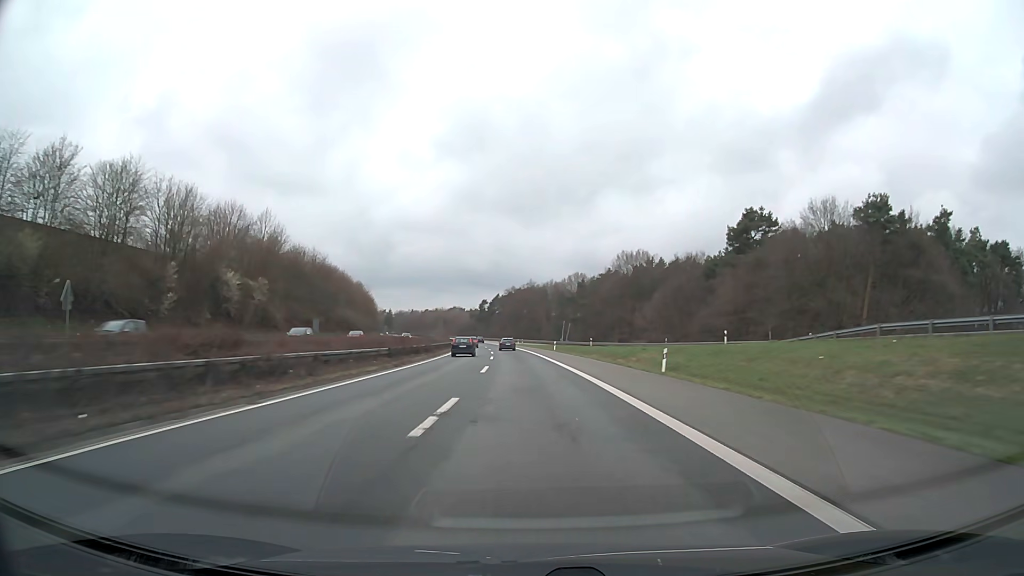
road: motorway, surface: asphalt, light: Day
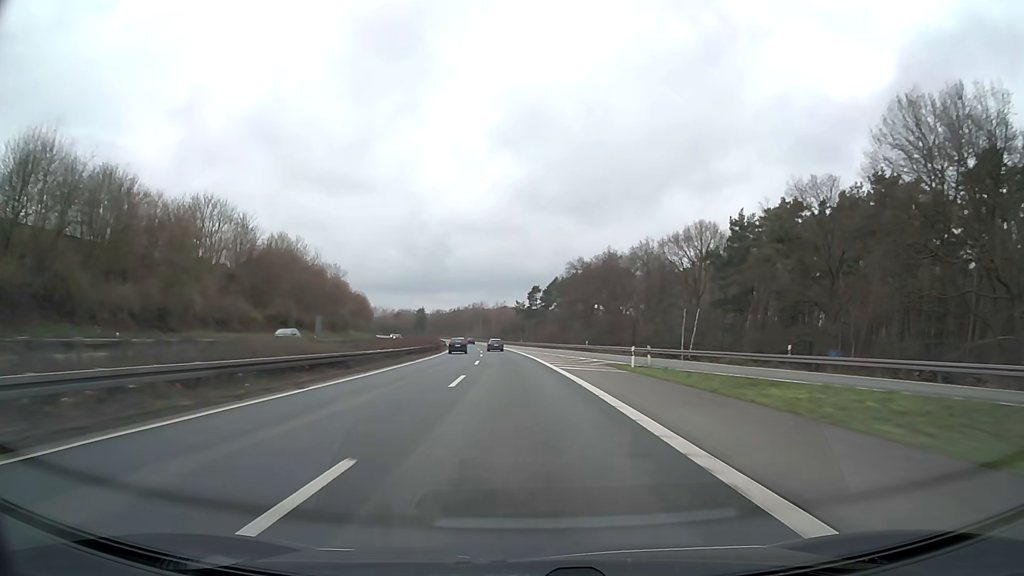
(-4.0, +98.3) m; -5°
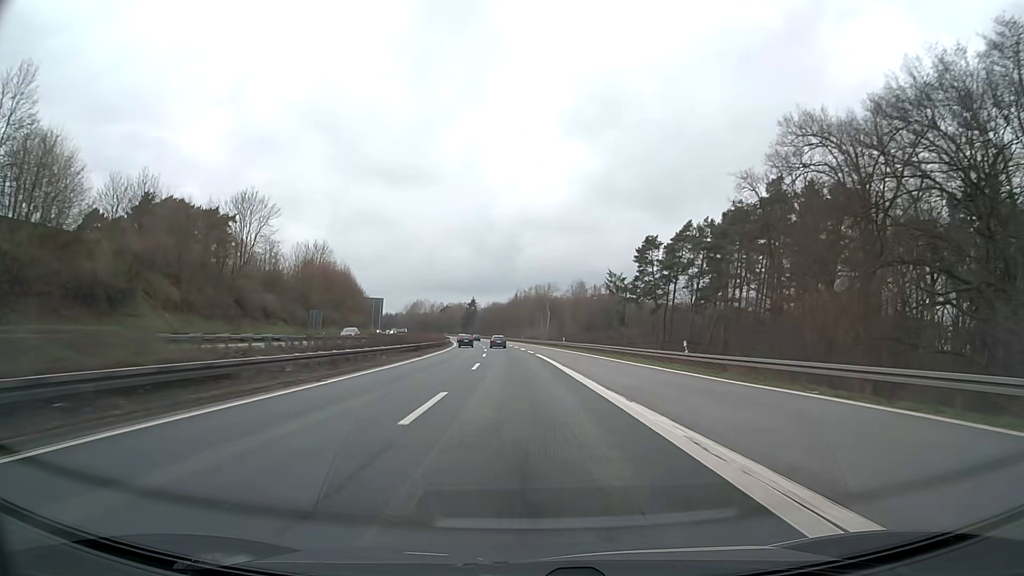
(-5.4, +99.5) m; -6°
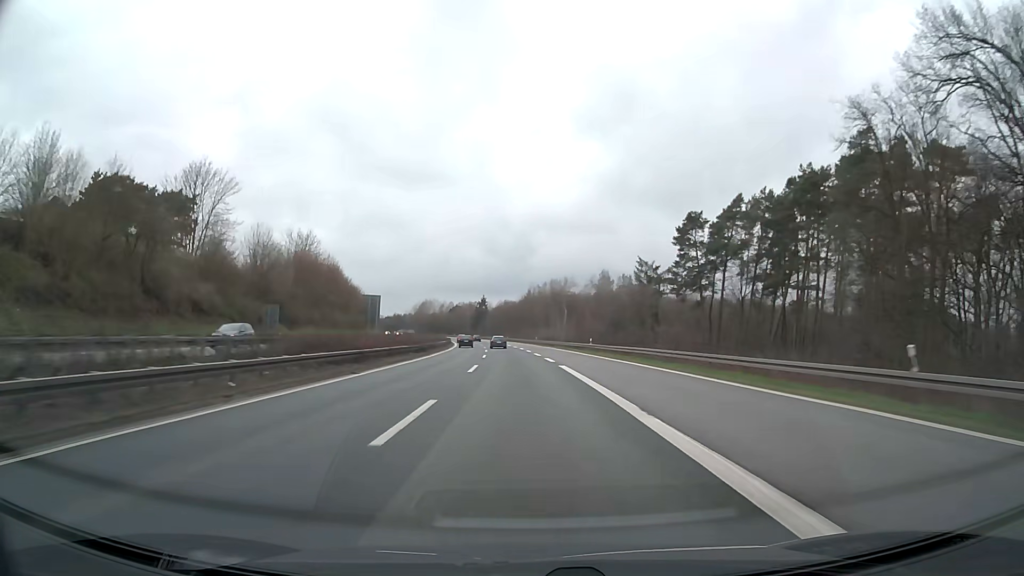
(-0.2, +20.0) m; -1°
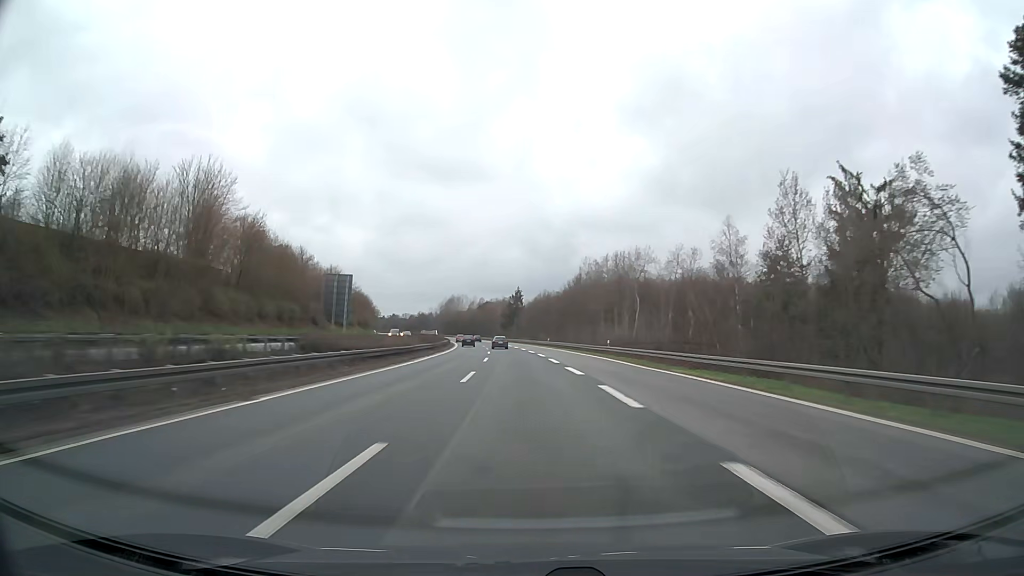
(-1.8, +60.1) m; -3°
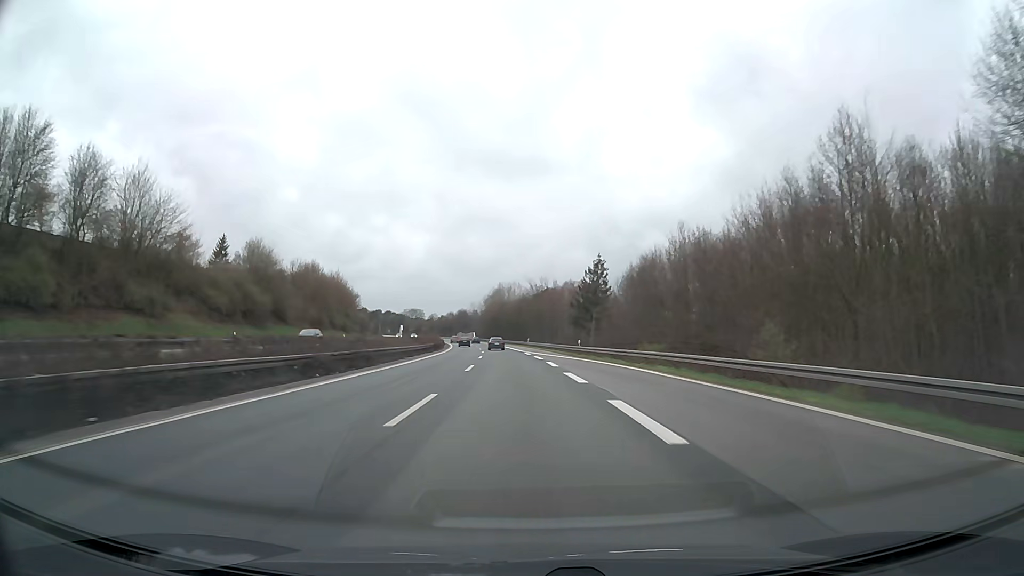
(-4.4, +100.5) m; -5°
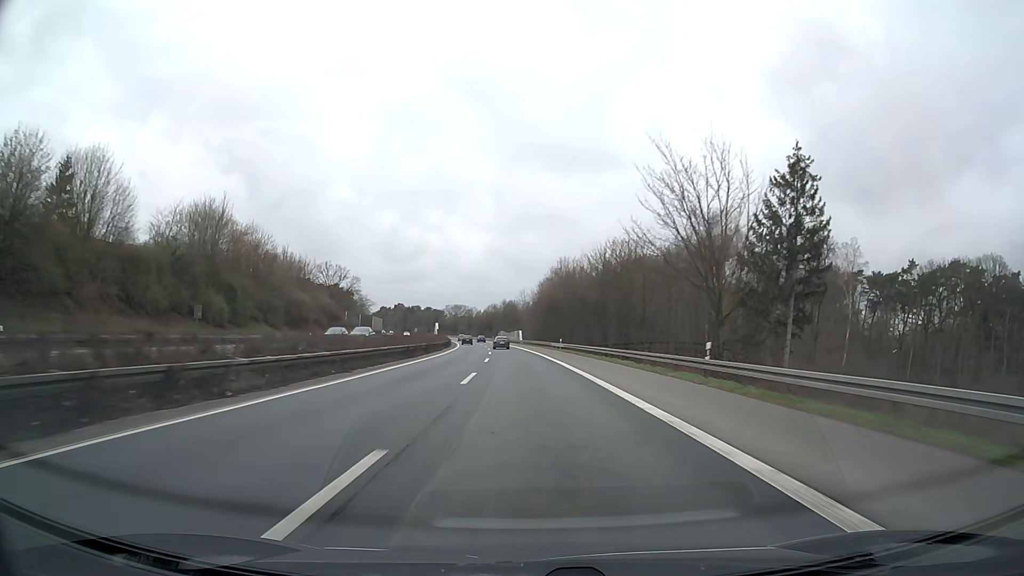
(-4.0, +80.8) m; -5°
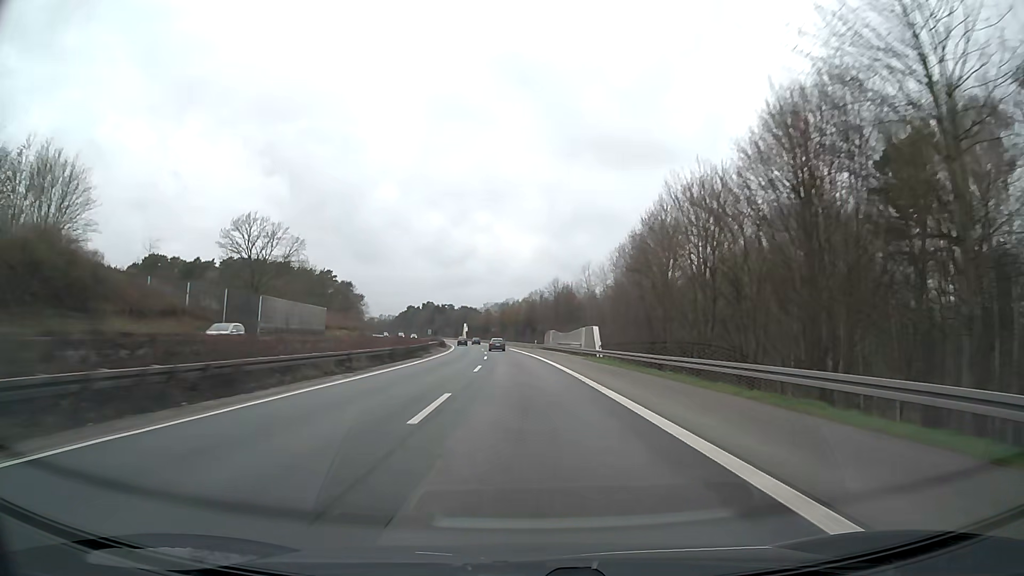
(-2.8, +81.3) m; -4°
(0, +10) (0, +20) (0, +30) (-1, +40) (-1, +50) (-2, +60) (-2, +70) (-3, +80) (-4, +90) (-5, +100) m
